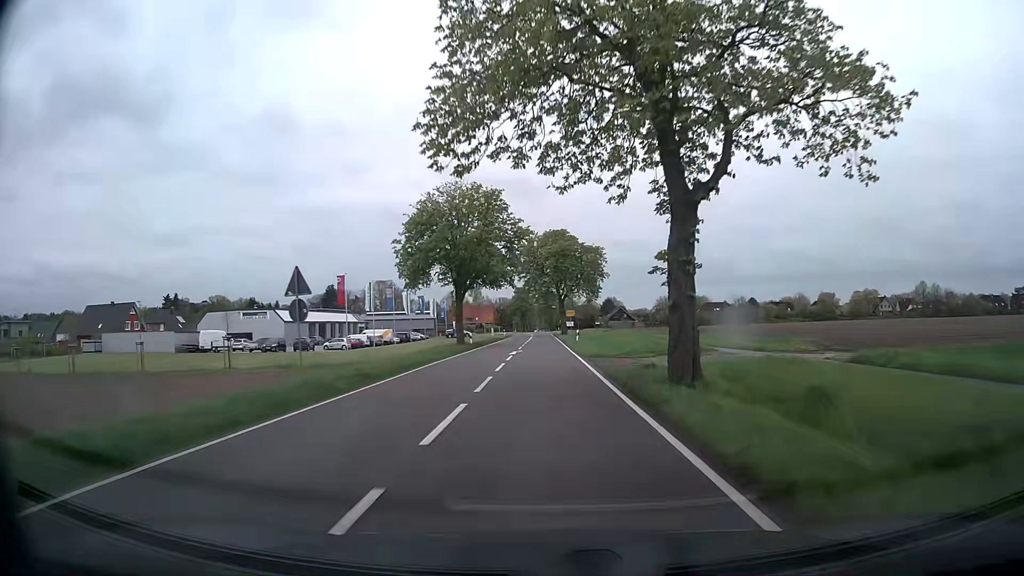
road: secondary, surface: asphalt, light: Day
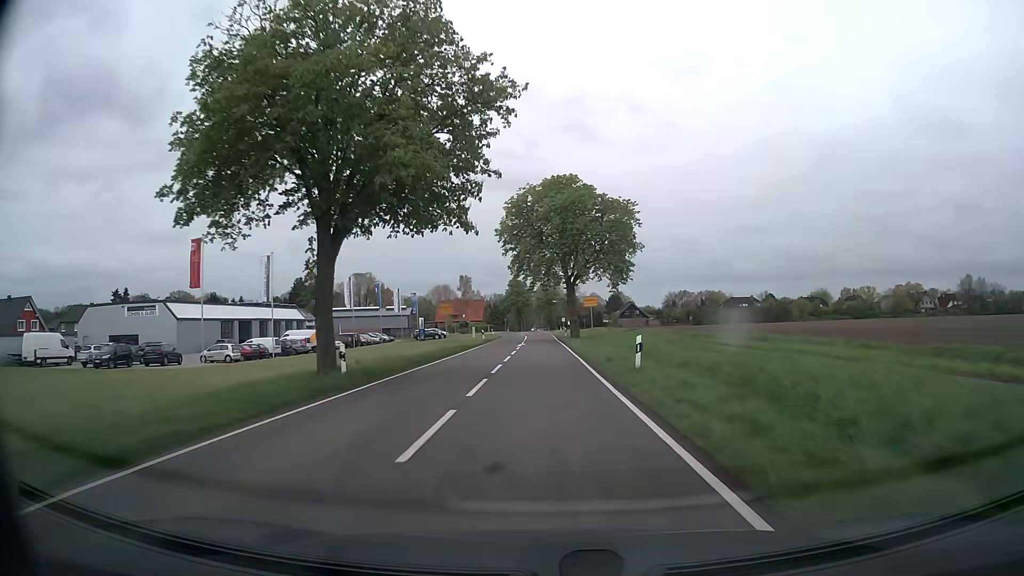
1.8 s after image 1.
(0.0, +32.1) m; 0°
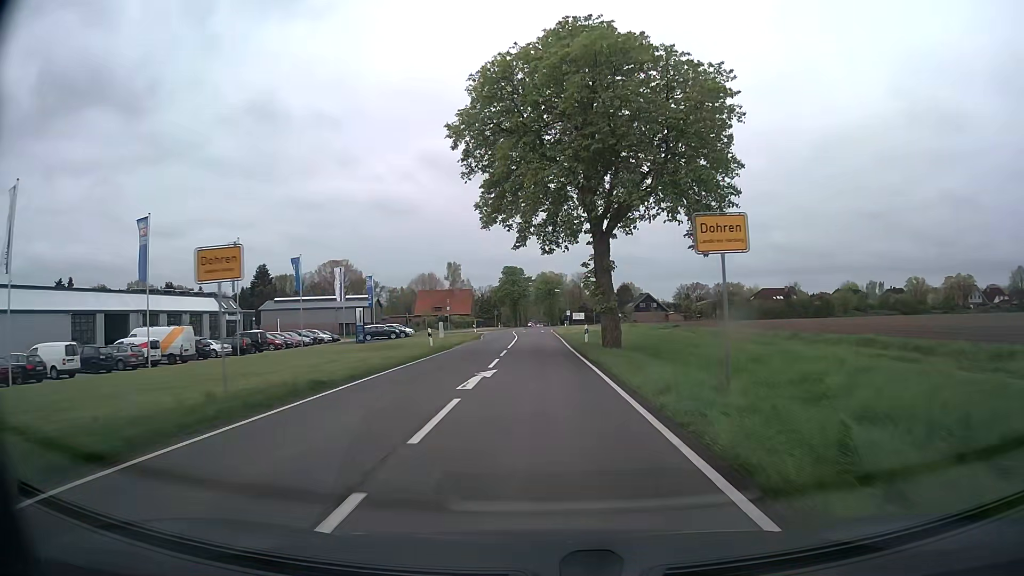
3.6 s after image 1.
(0.0, +29.6) m; 0°
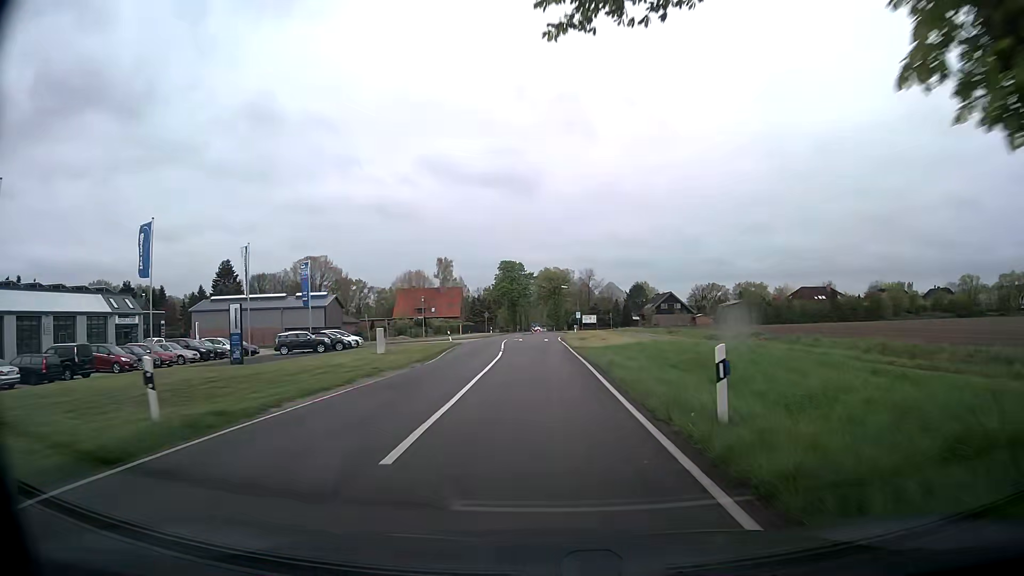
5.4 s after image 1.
(0.0, +24.9) m; 0°
